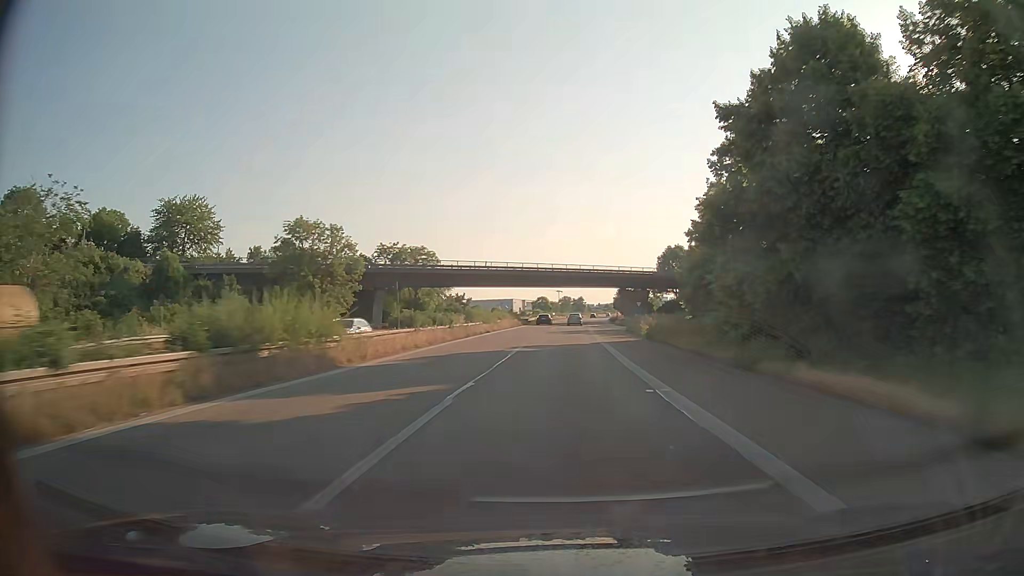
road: trunk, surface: asphalt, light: Day
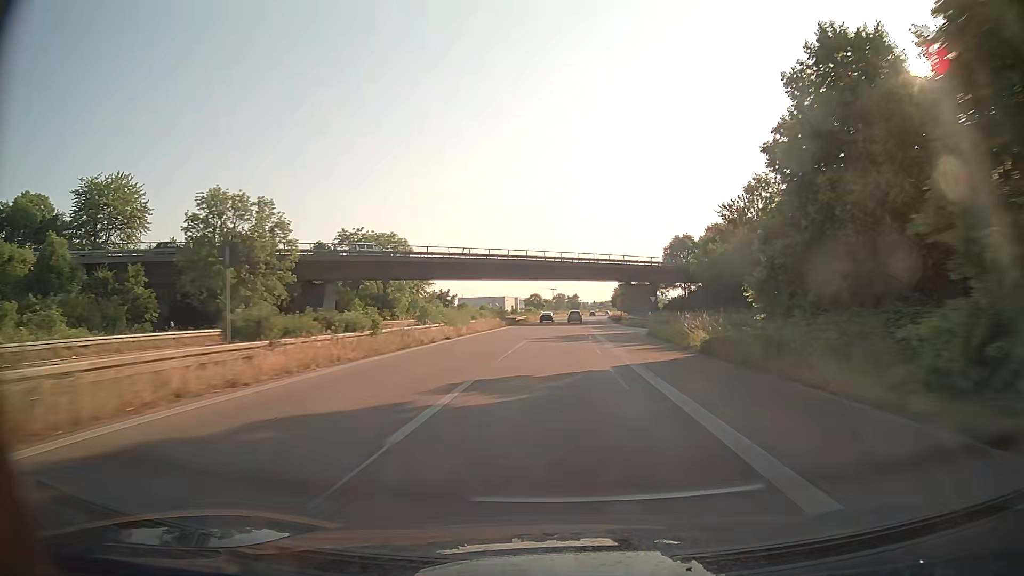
(+0.1, +15.5) m; 0°
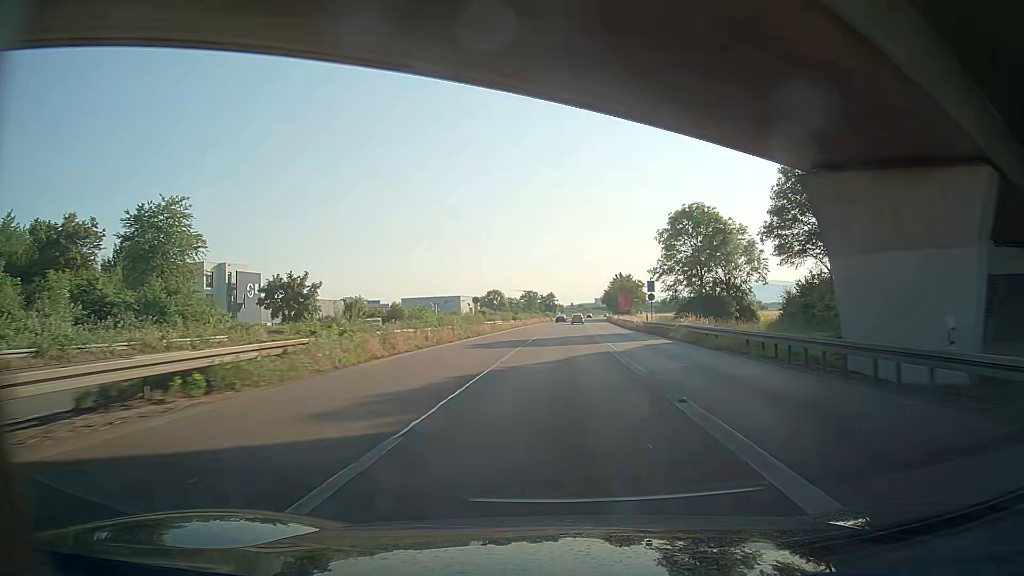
(+1.7, +77.7) m; +2°
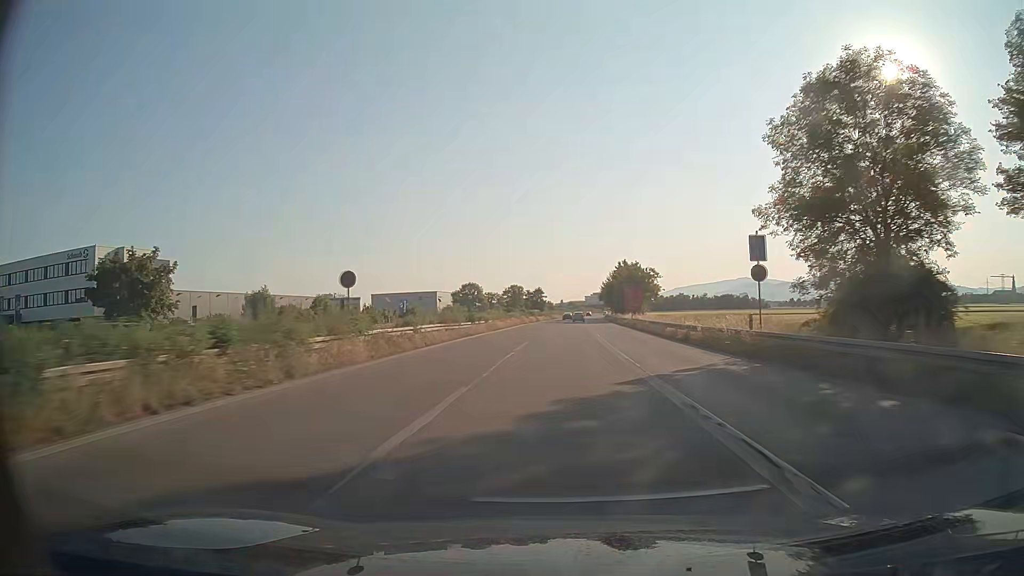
(+0.2, +31.2) m; +1°
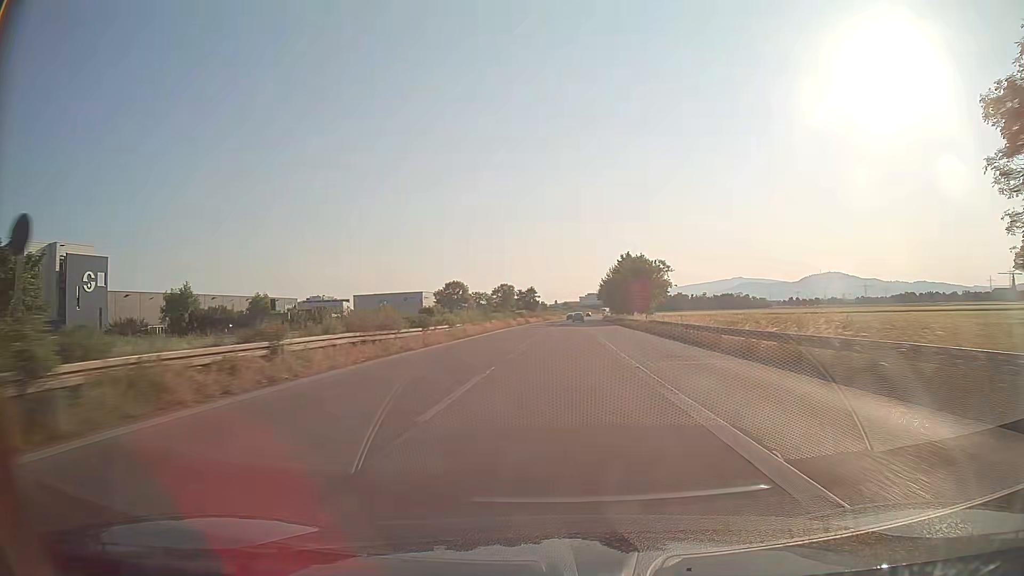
(+0.1, +15.6) m; +1°
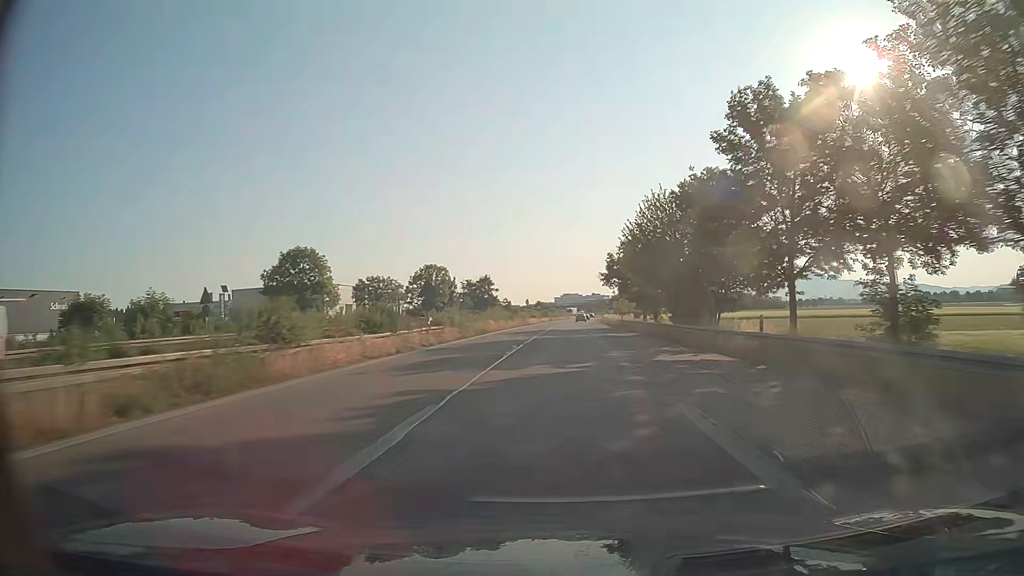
(+1.3, +78.2) m; +2°
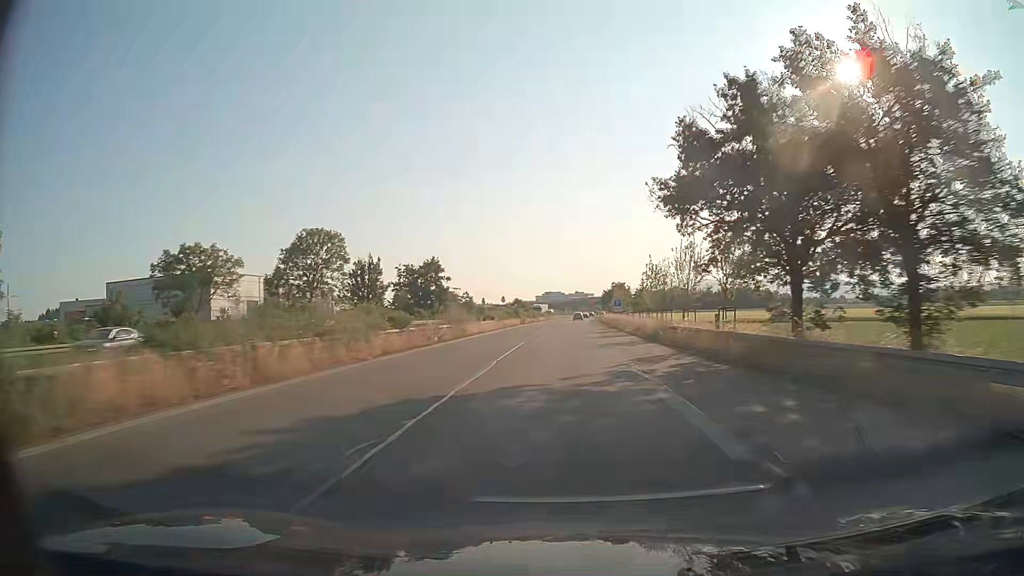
(+0.6, +46.9) m; +1°
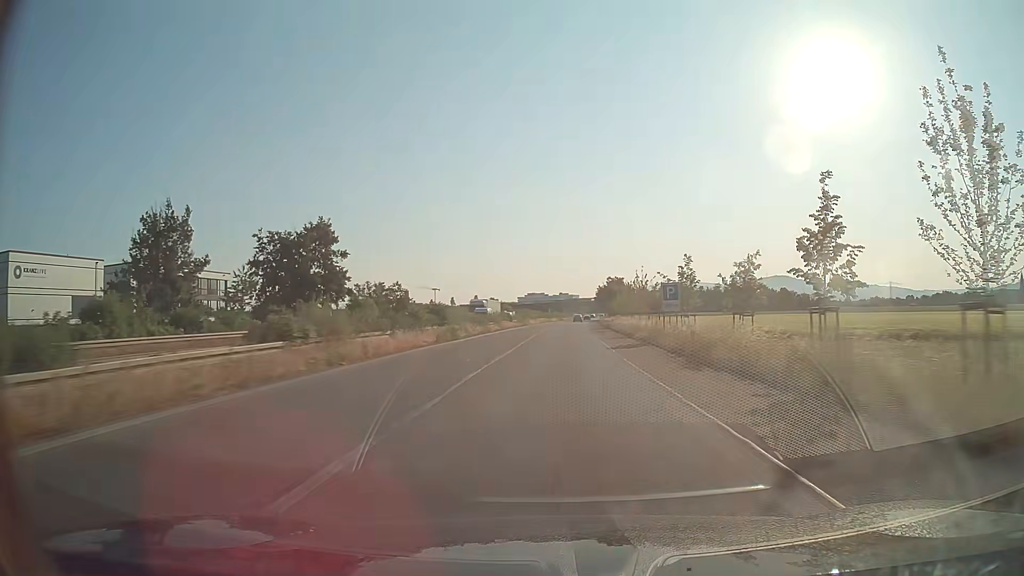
(+0.7, +46.9) m; +1°
(0, +10) (0, +20) (0, +30) (0, +40) (+1, +50) (+1, +60) (+1, +70) (+1, +80) (+2, +90) (+2, +100) m
